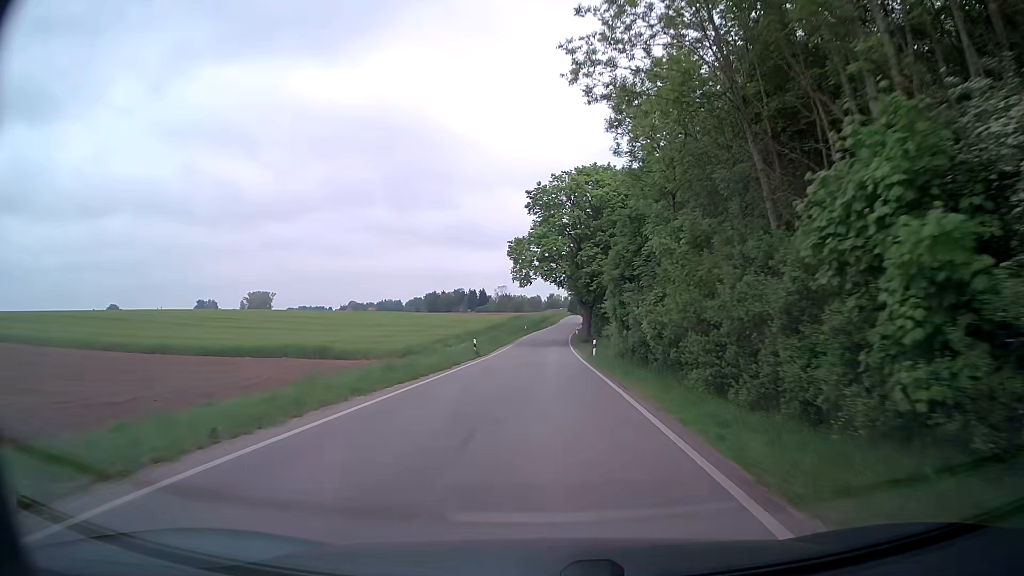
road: secondary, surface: asphalt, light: Day
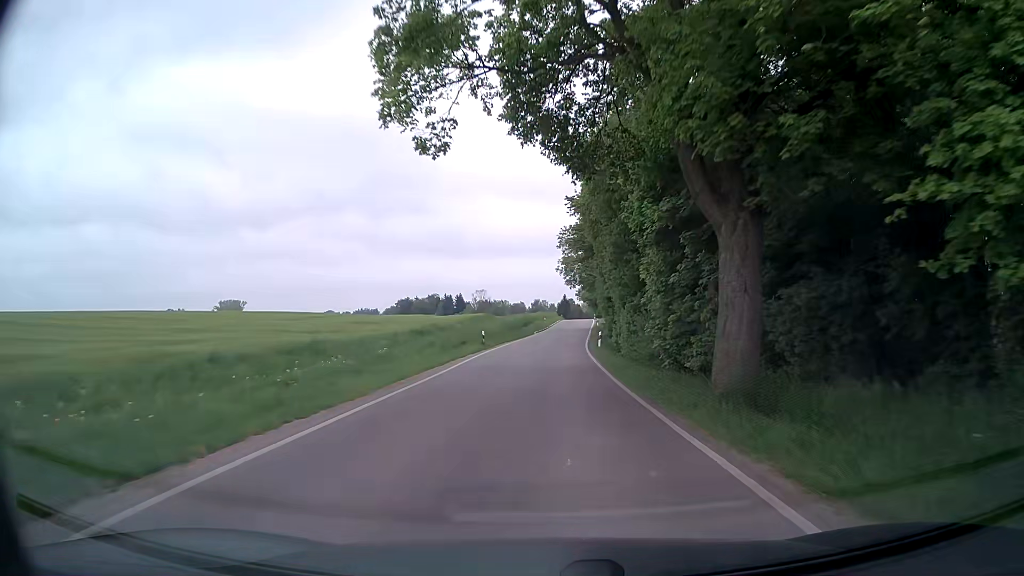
(+0.1, +48.0) m; +1°
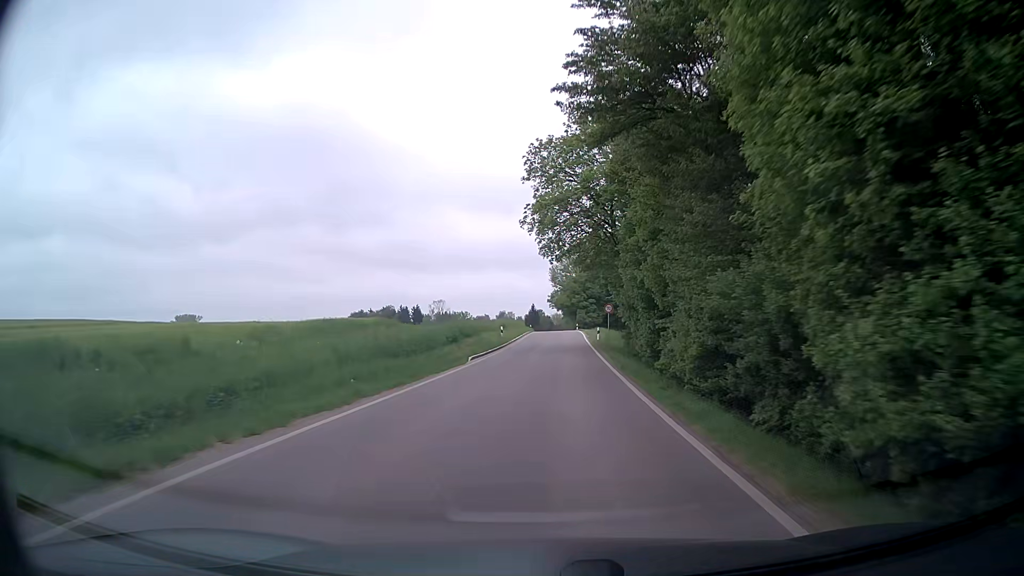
(+0.8, +39.2) m; +3°
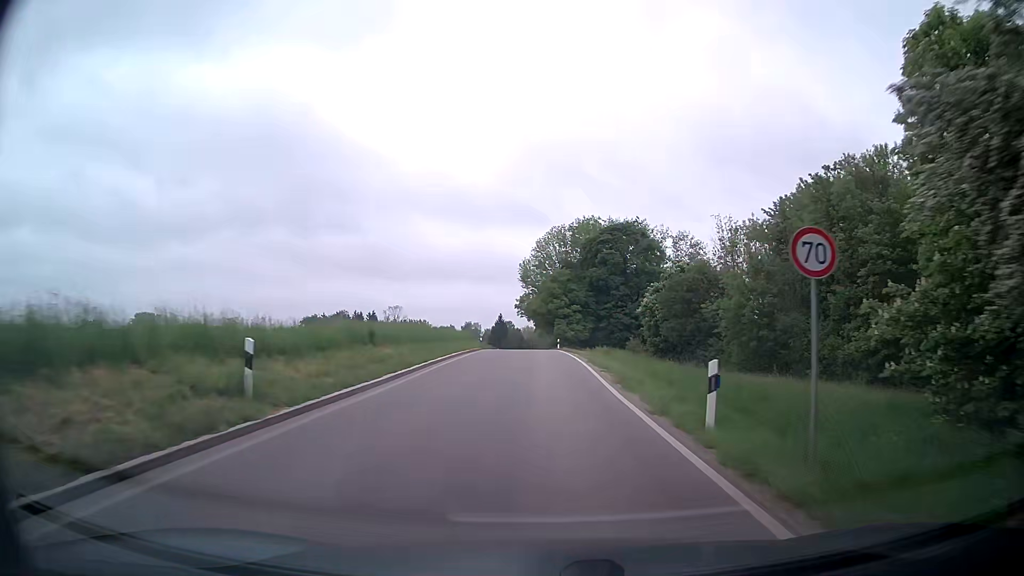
(+1.1, +37.9) m; +2°
(0, +10) (0, +20) (0, +30) (0, +40) (0, +50) (0, +60) (-1, +70) (-1, +80) (-1, +90) (-1, +100) m
